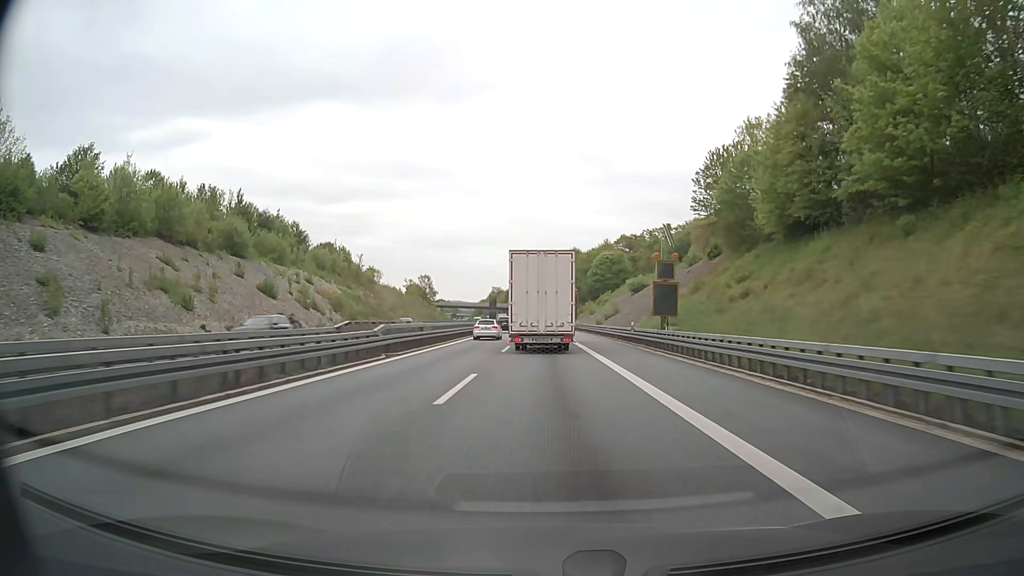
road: motorway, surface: asphalt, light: Day
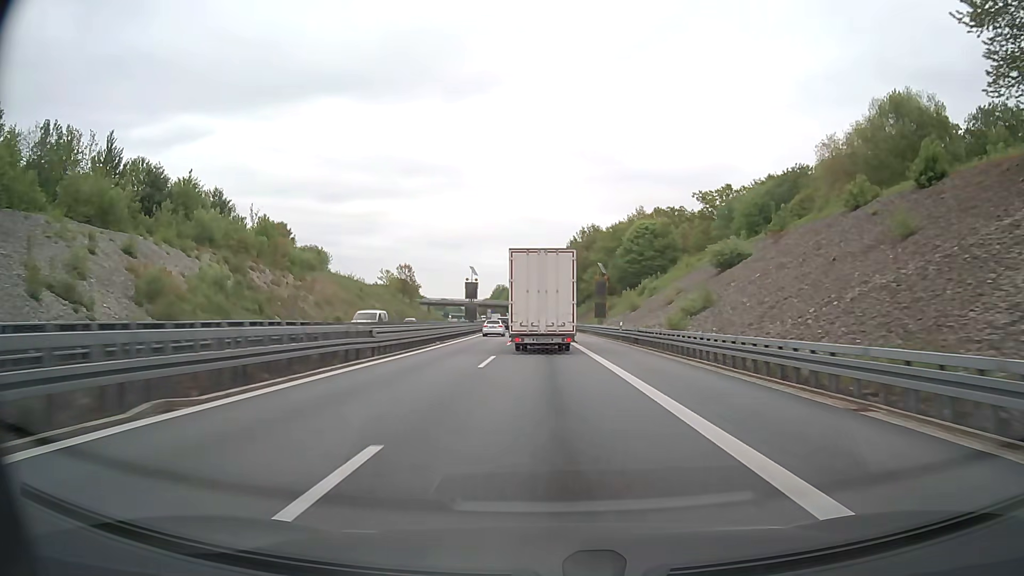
(-0.2, +45.8) m; 0°
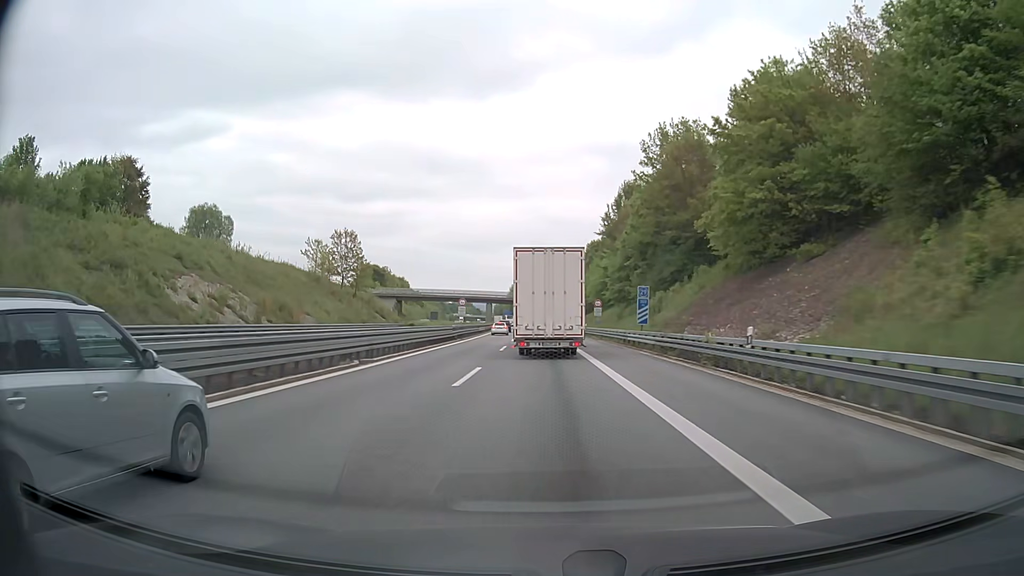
(-1.5, +77.2) m; -2°
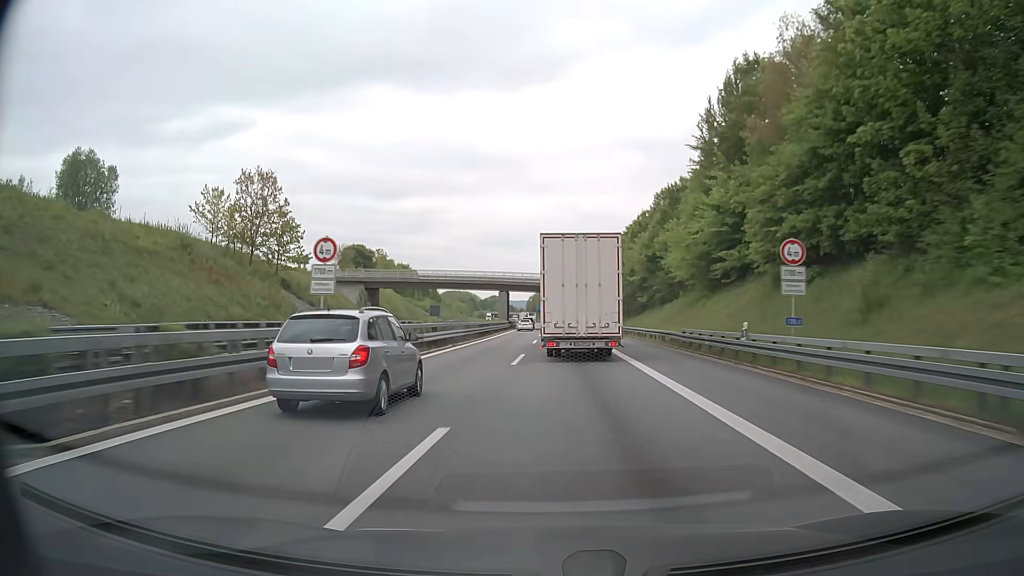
(-0.9, +48.5) m; -3°
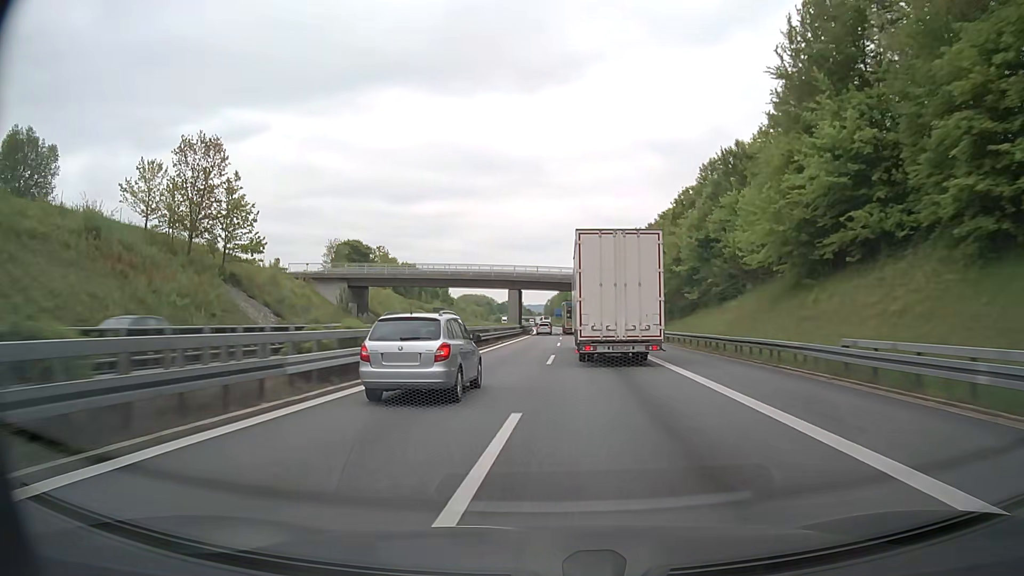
(-0.2, +16.6) m; -2°
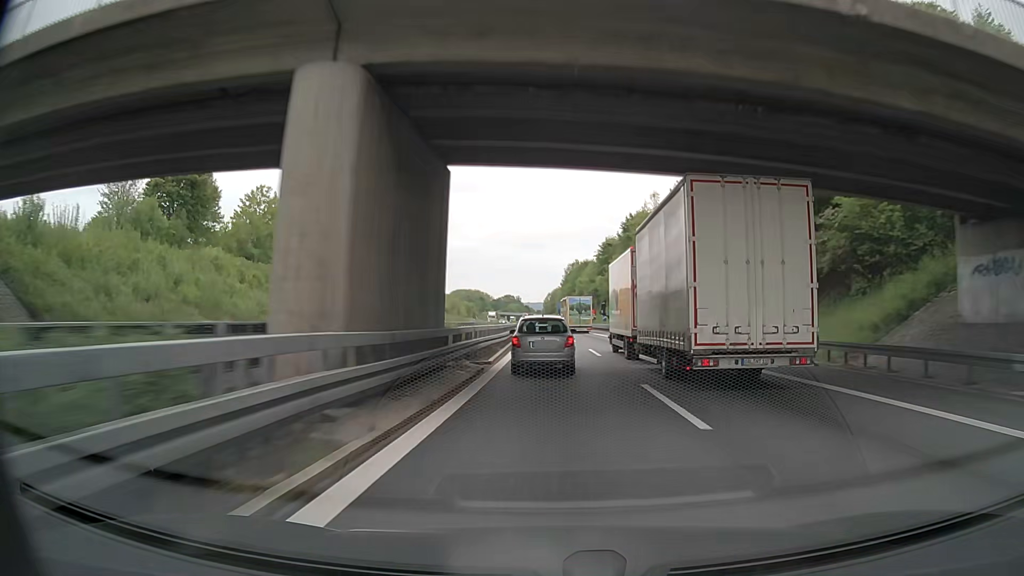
(-0.9, +68.1) m; 0°
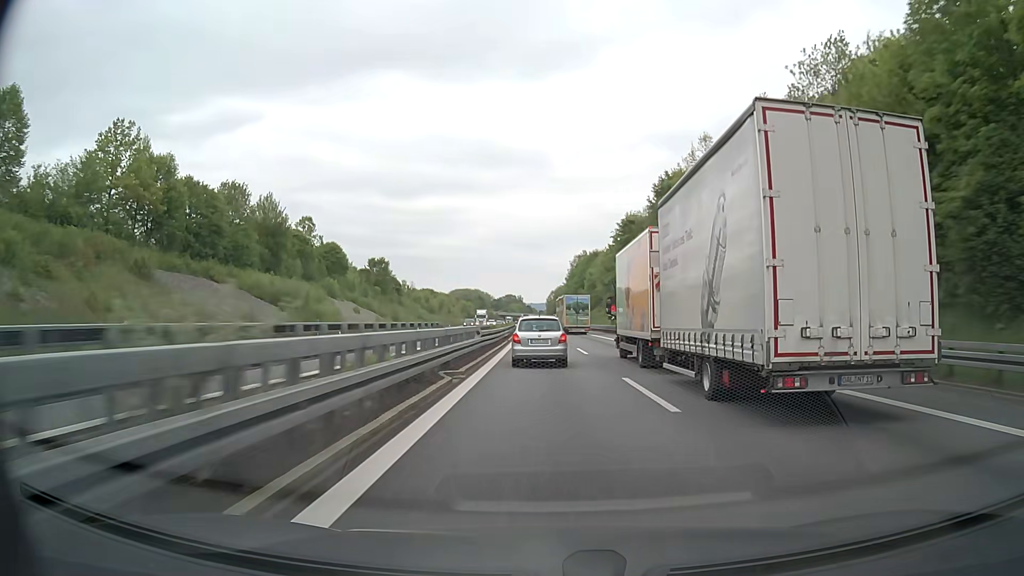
(+0.1, +34.6) m; 0°
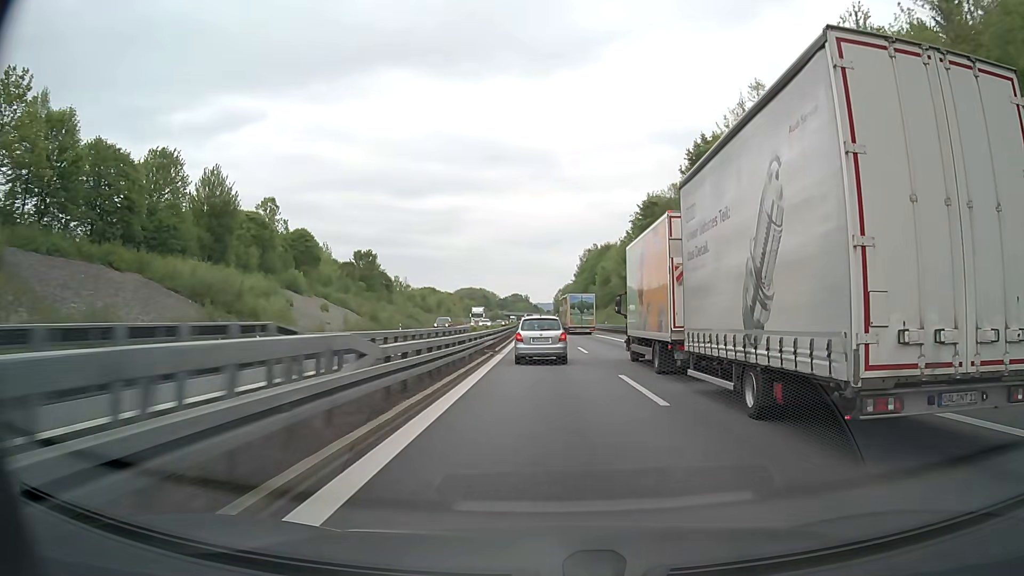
(-0.1, +17.4) m; -1°
(0, +10) (0, +20) (0, +30) (0, +40) (-1, +50) (-1, +60) (-1, +70) (-1, +80) (-2, +90) (-2, +100) m
